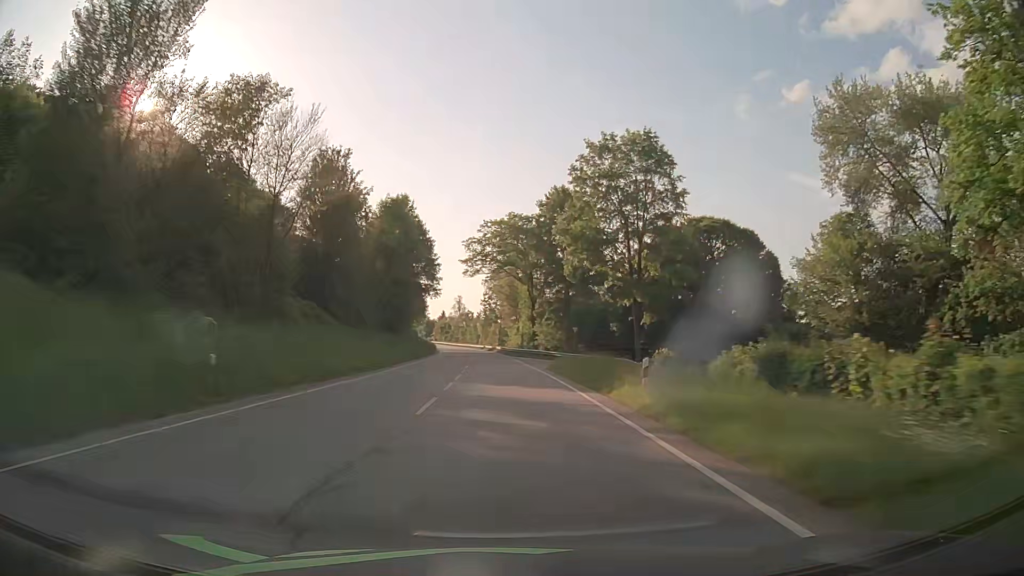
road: primary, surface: asphalt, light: Day
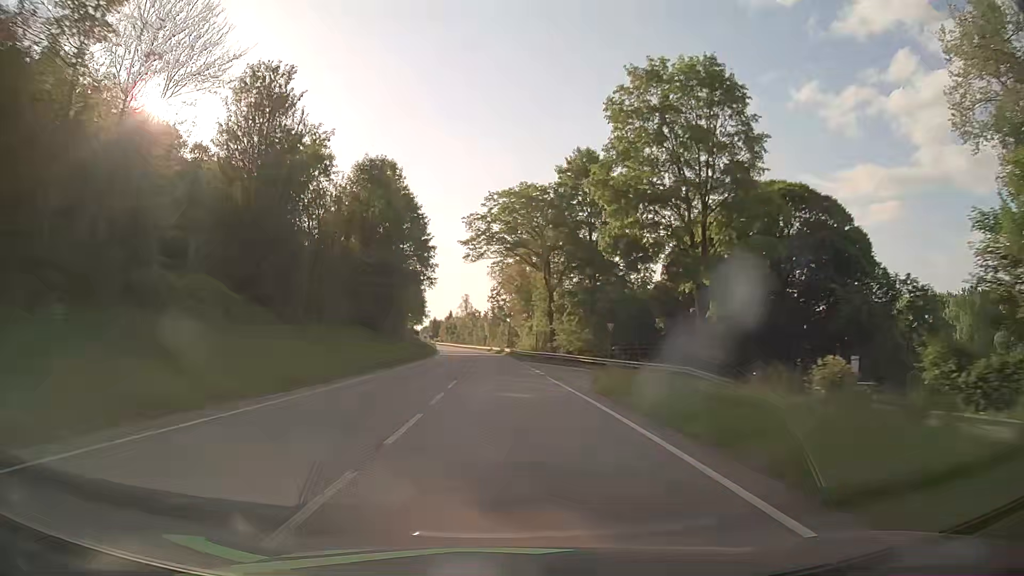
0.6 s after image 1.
(-0.1, +15.8) m; -1°
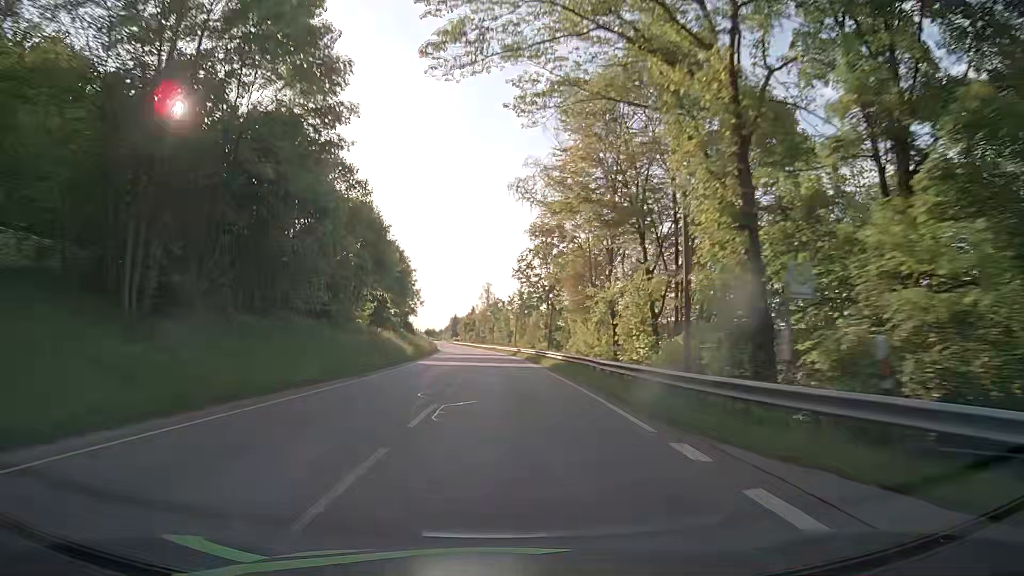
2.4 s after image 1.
(-1.2, +47.4) m; -3°
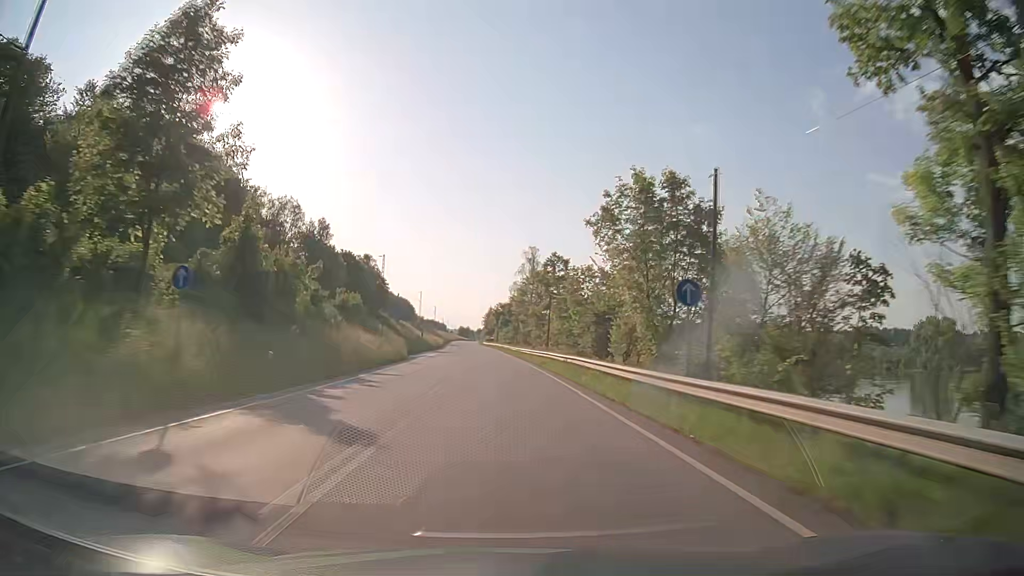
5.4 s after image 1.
(-2.1, +78.9) m; -3°
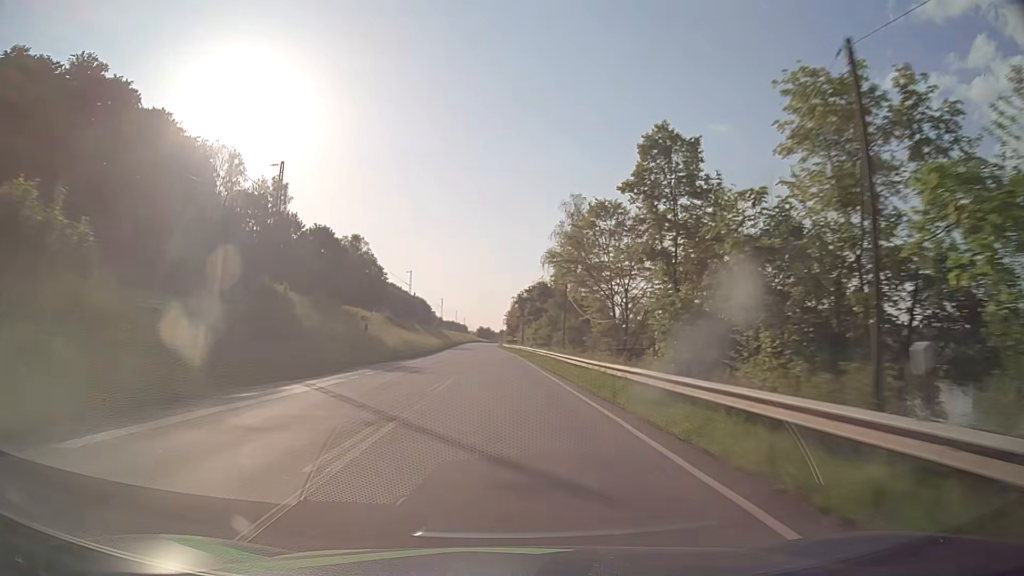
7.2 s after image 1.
(-0.9, +47.3) m; -2°
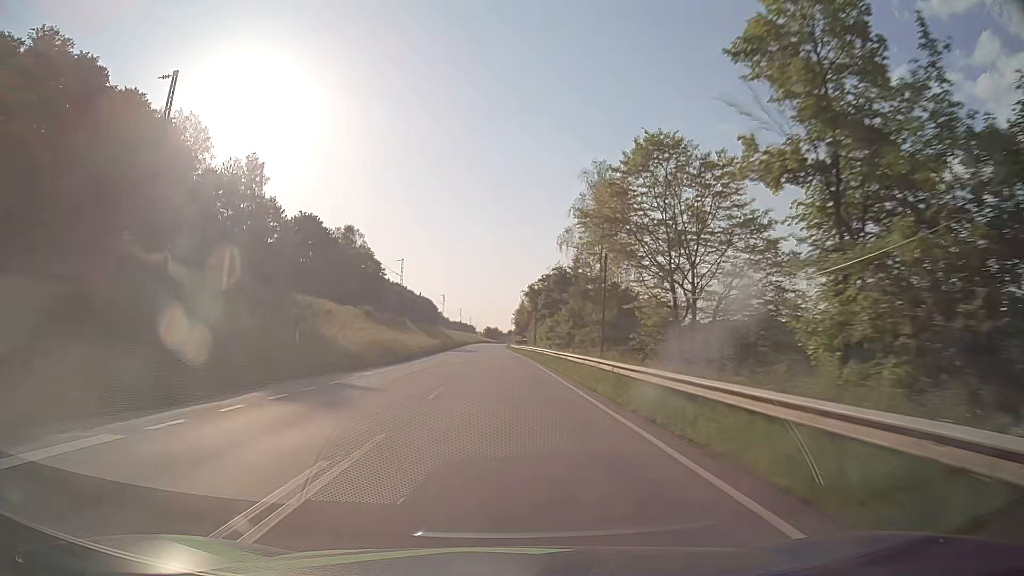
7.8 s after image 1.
(-0.1, +15.8) m; -1°
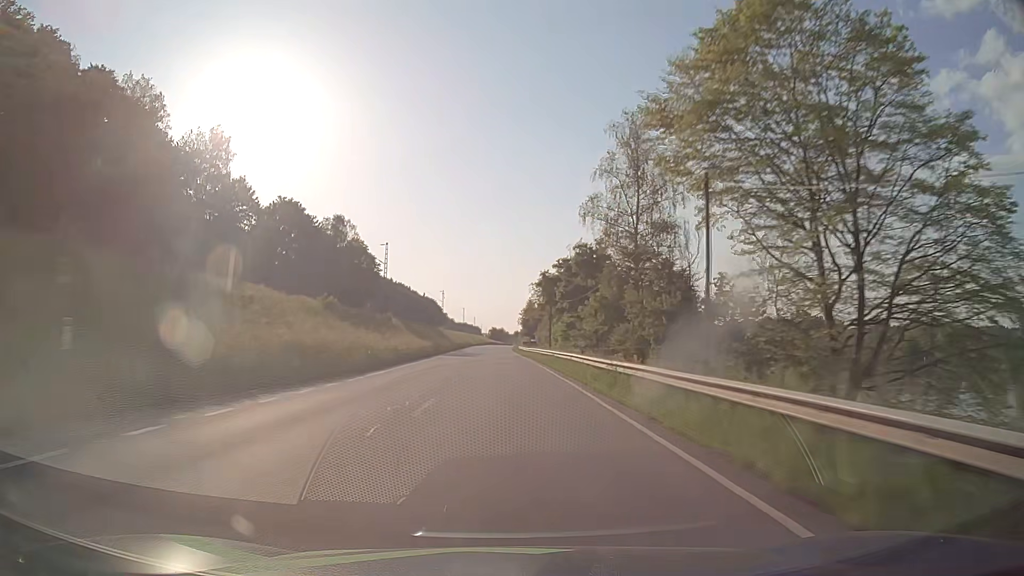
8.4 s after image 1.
(-0.1, +15.8) m; -1°
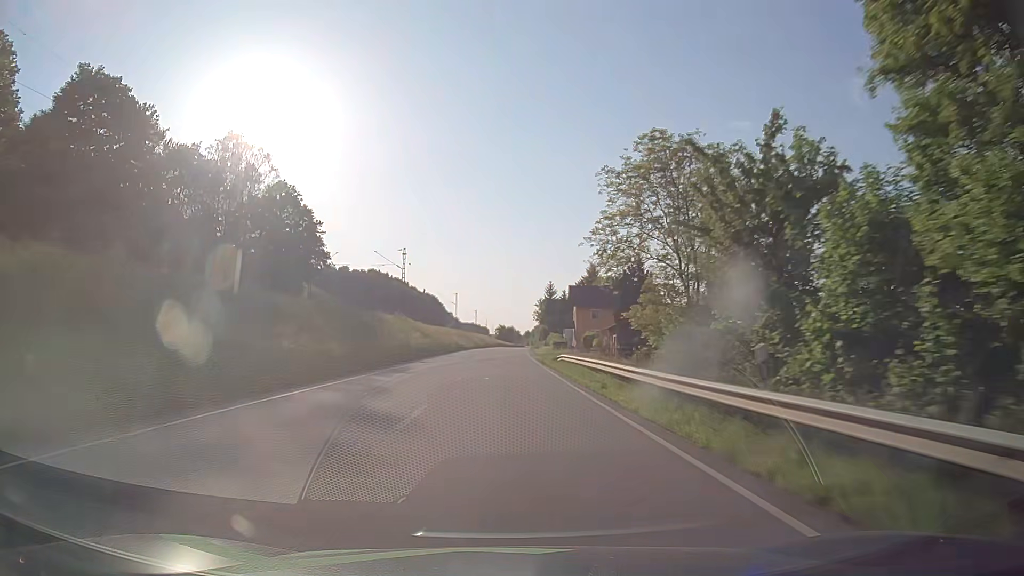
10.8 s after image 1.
(-0.5, +63.1) m; -1°
(0, +10) (0, +20) (0, +30) (0, +40) (0, +50) (+1, +60) (+1, +70) (+1, +80) (+1, +90) (+2, +100) m
